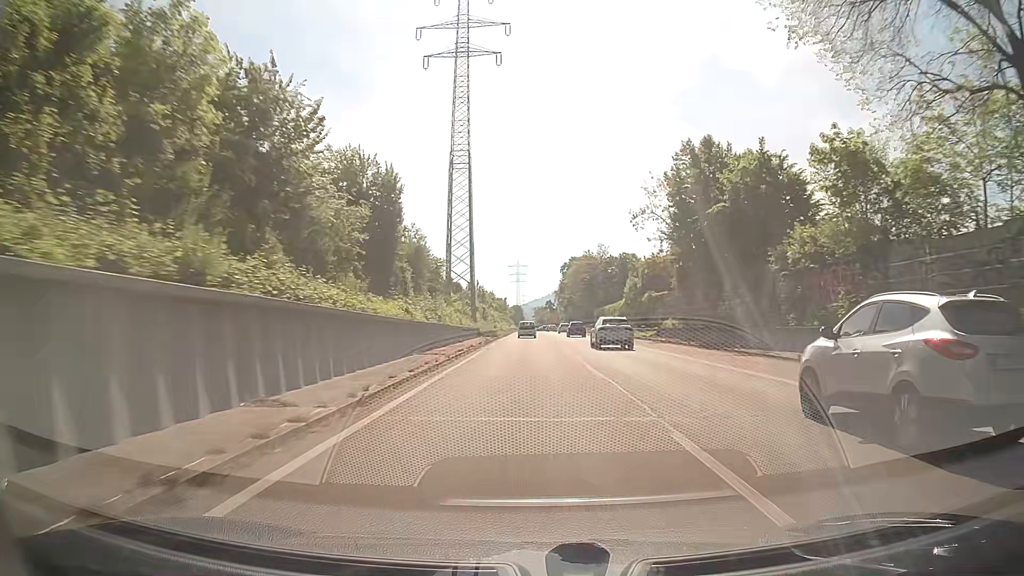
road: trunk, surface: asphalt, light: Day
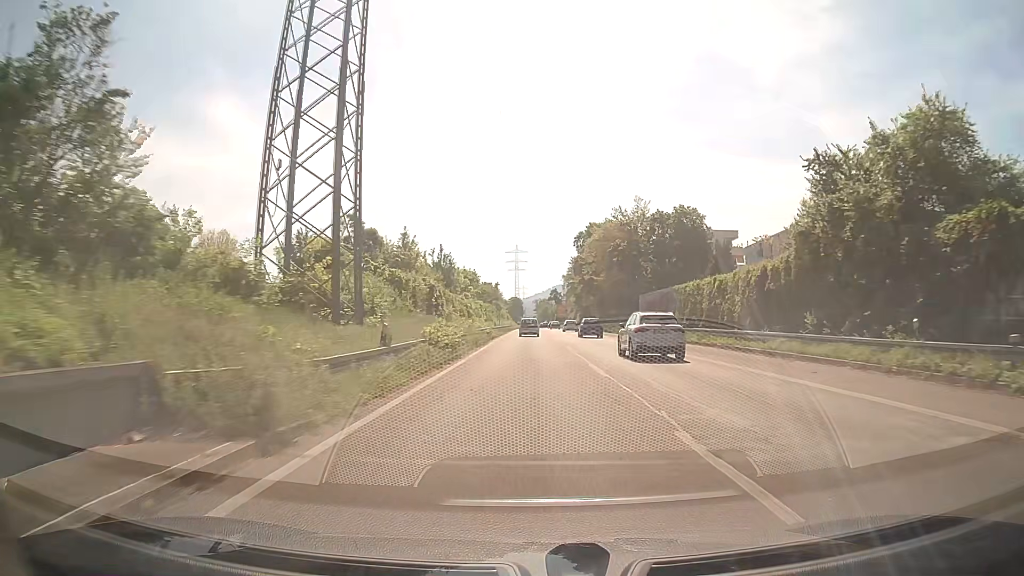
(-0.1, +47.9) m; 0°
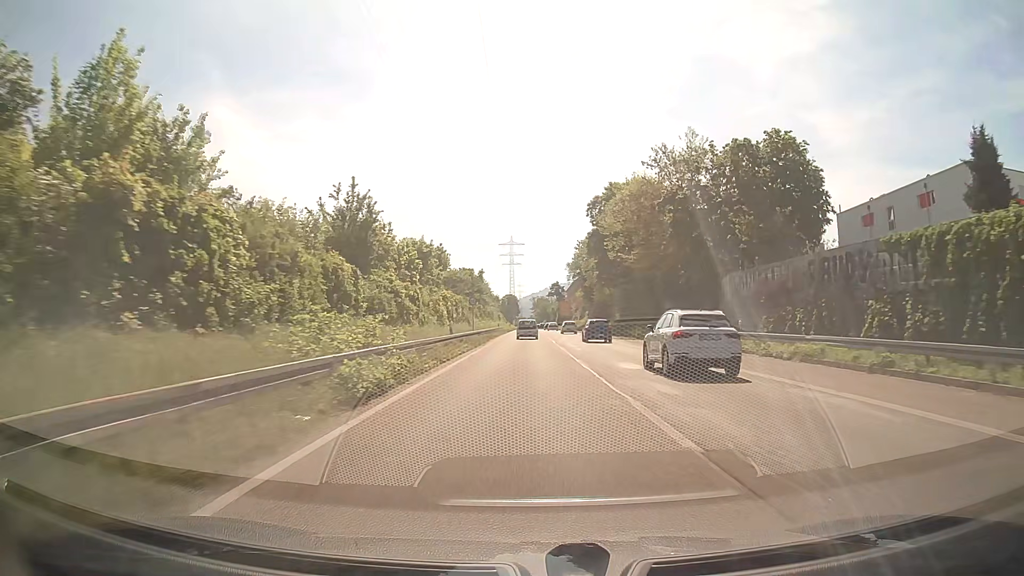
(+0.1, +32.8) m; +1°
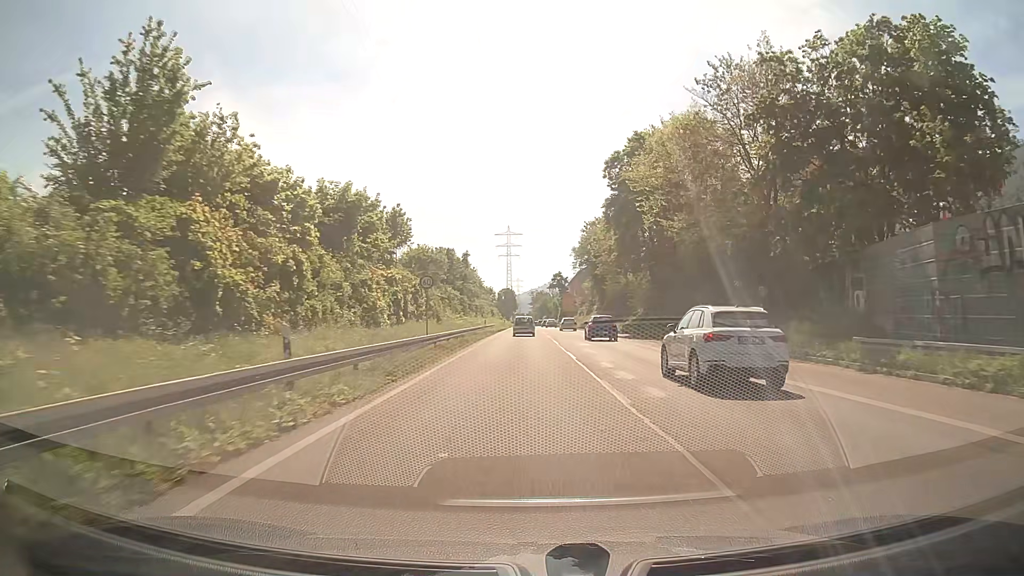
(-0.1, +20.3) m; 0°
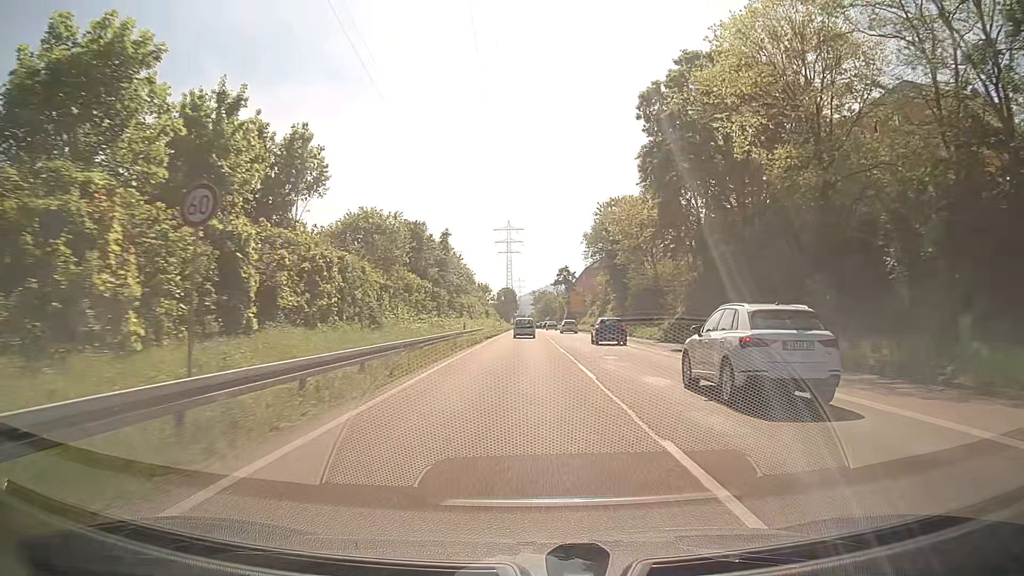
(+0.1, +19.1) m; 0°
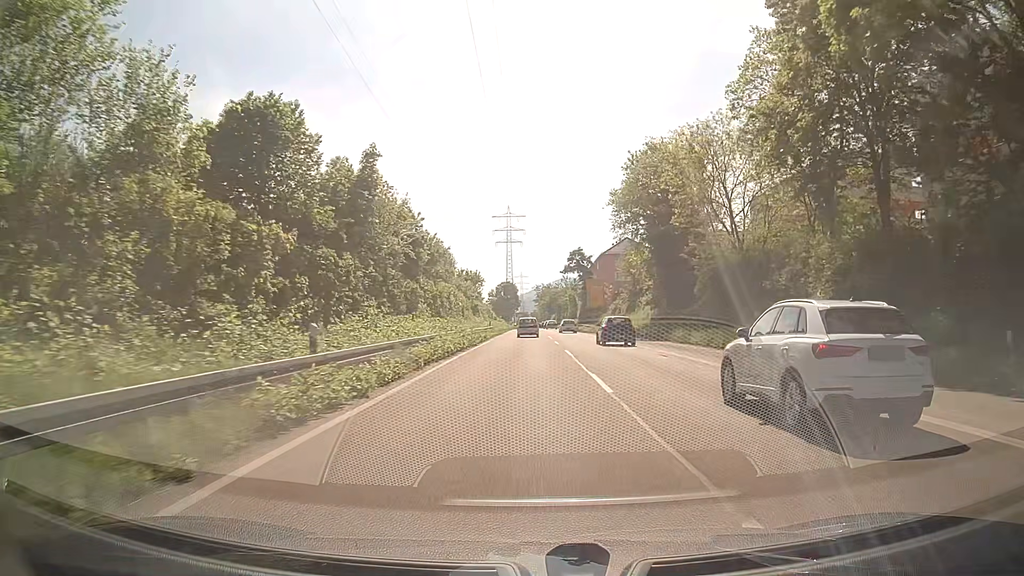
(+0.1, +27.2) m; 0°
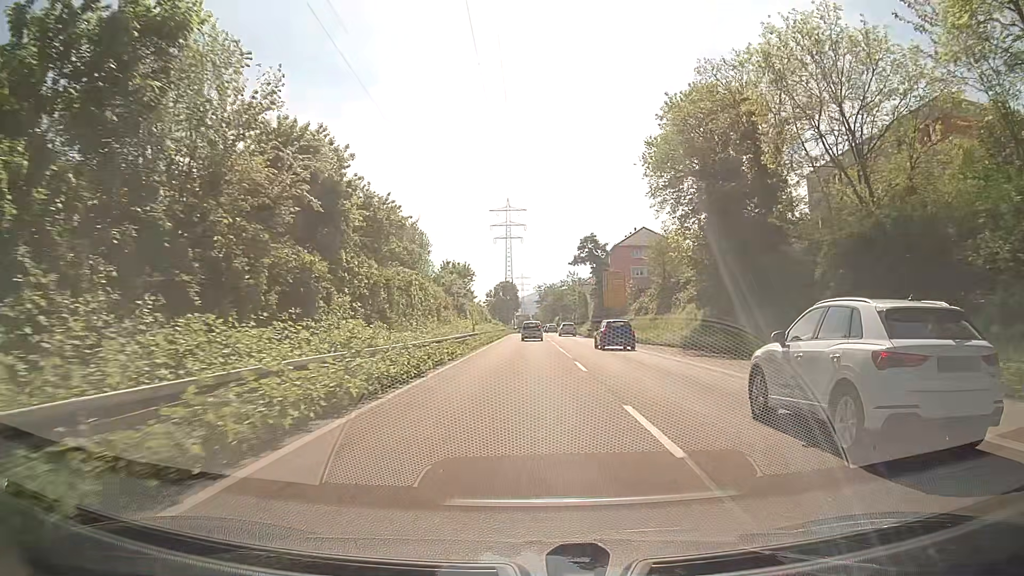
(0.0, +17.7) m; 0°
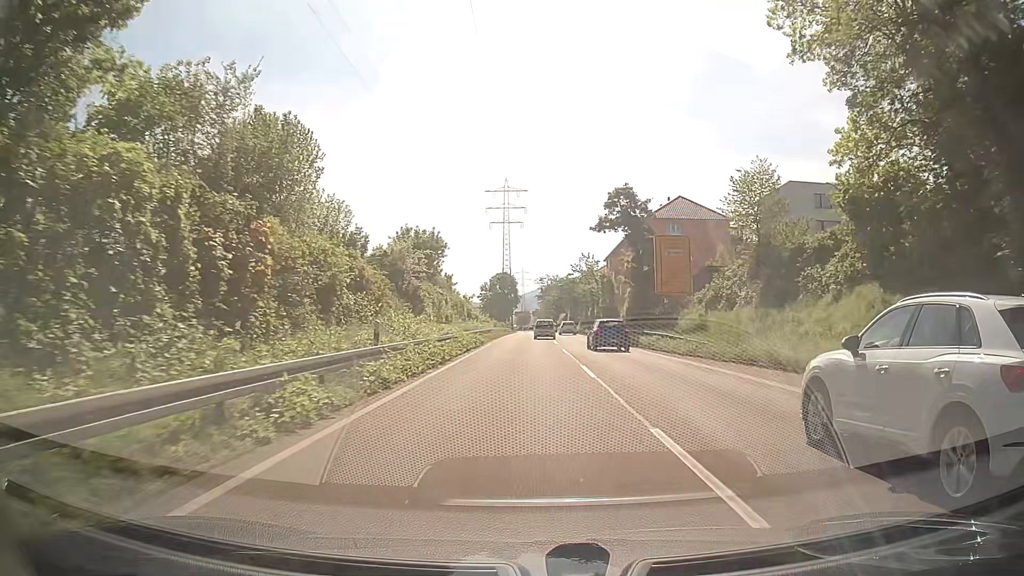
(0.0, +26.3) m; 0°
(0, +10) (0, +20) (0, +30) (0, +40) (0, +50) (0, +60) (0, +70) (0, +80) (0, +90) (0, +100) m
